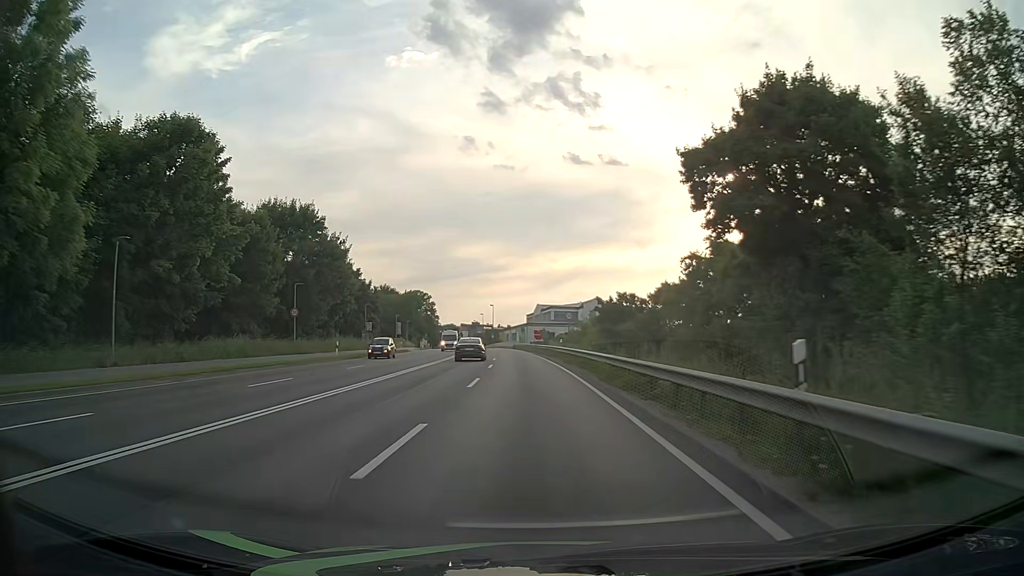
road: primary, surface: asphalt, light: Day
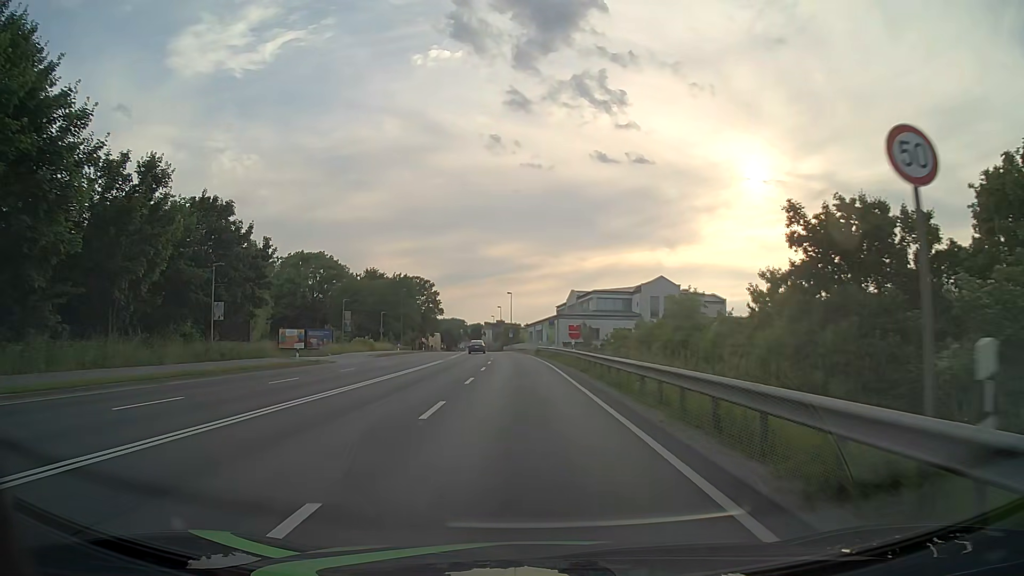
(-0.7, +41.1) m; -2°
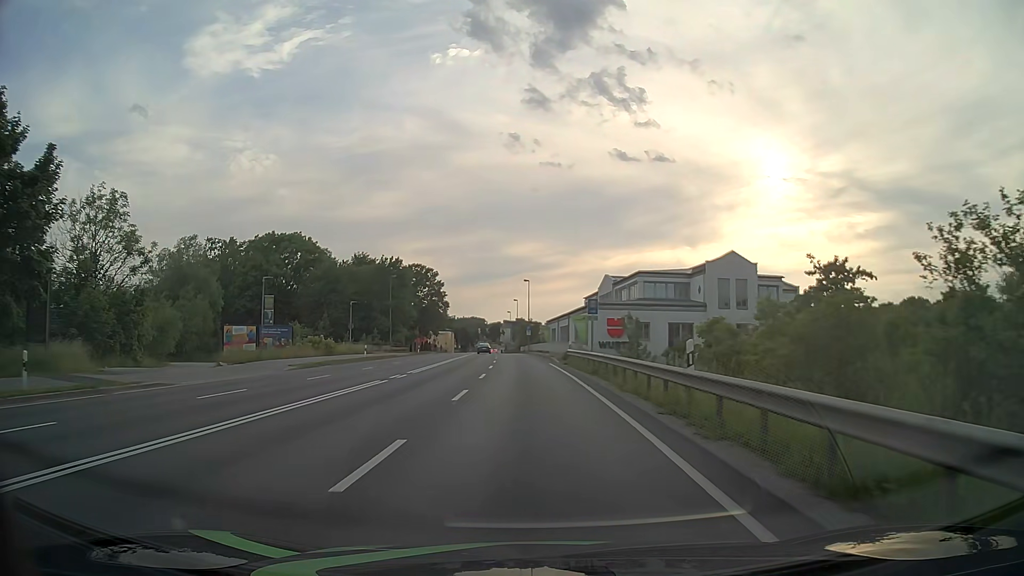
(-0.4, +23.5) m; -2°
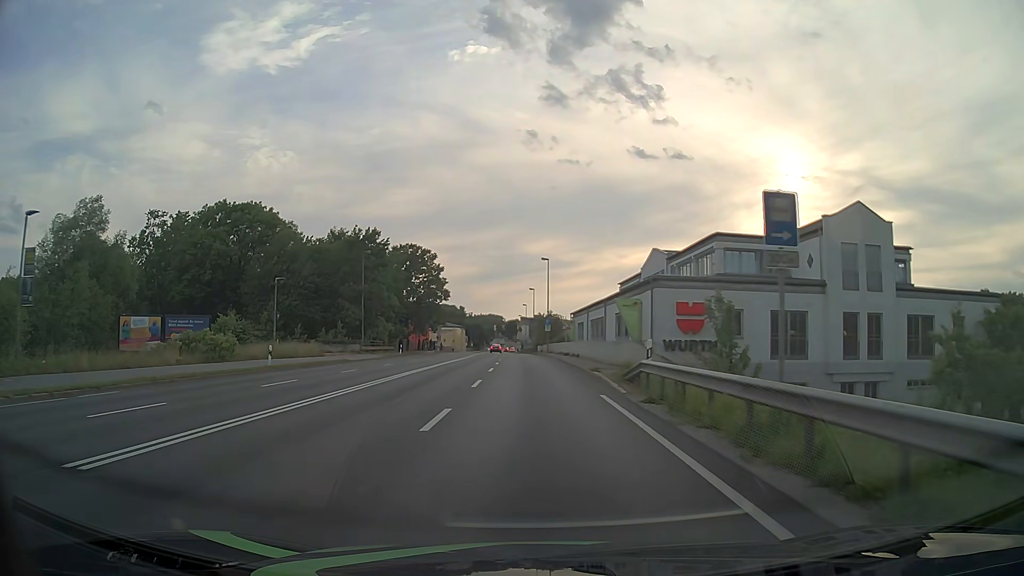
(-0.3, +23.2) m; -2°
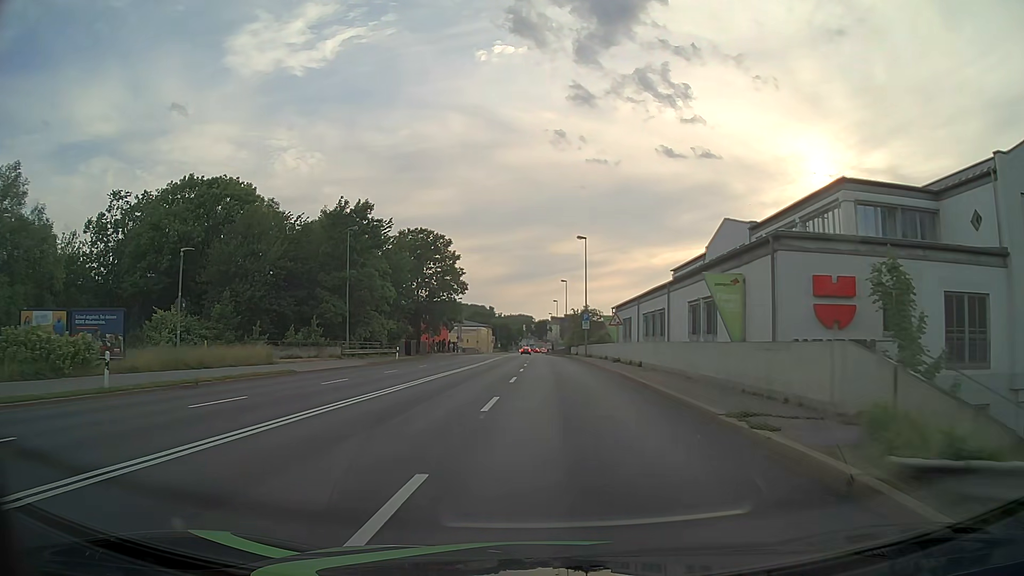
(-0.3, +15.4) m; -2°
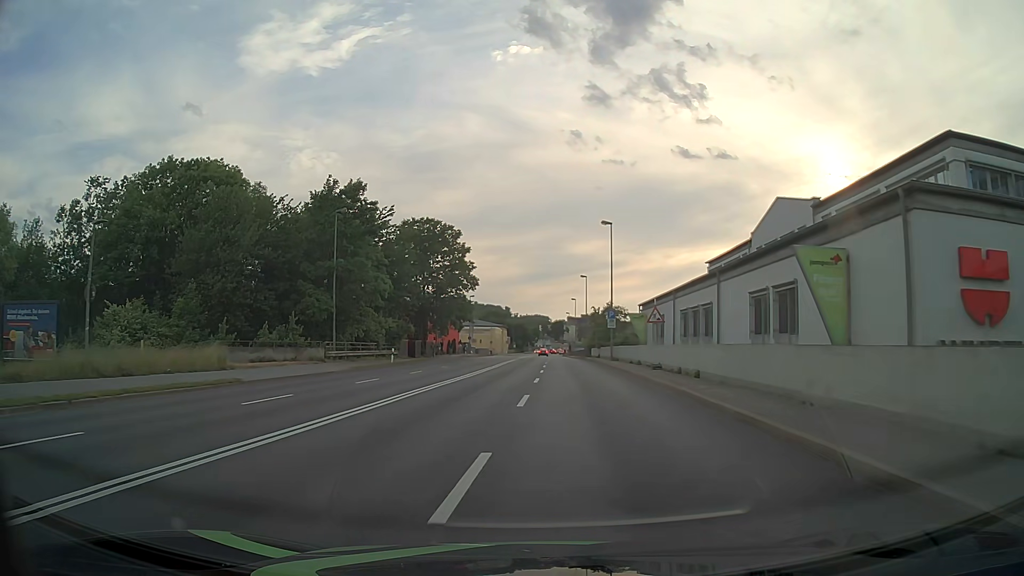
(-0.1, +7.6) m; -2°
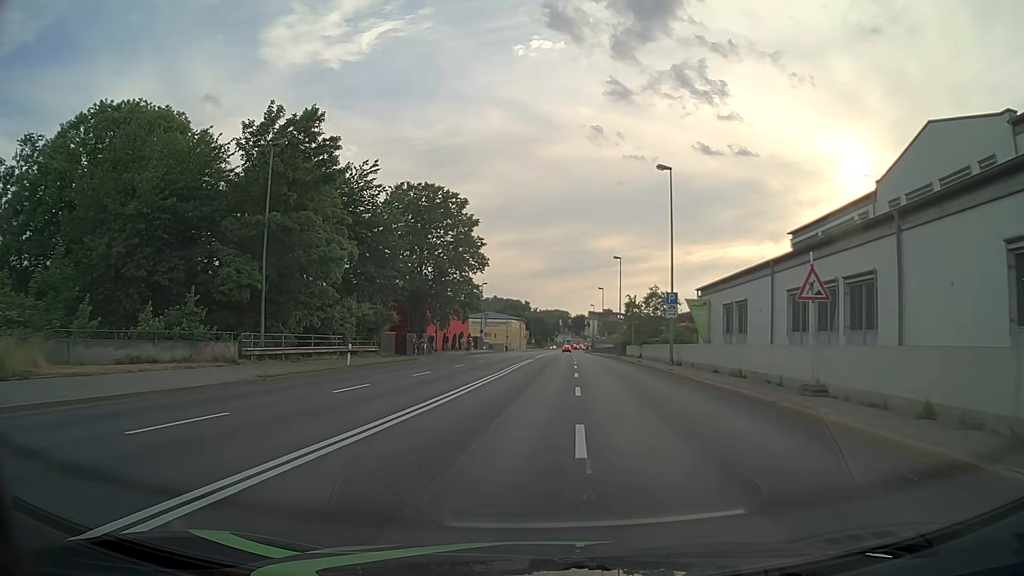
(-0.3, +15.3) m; -1°
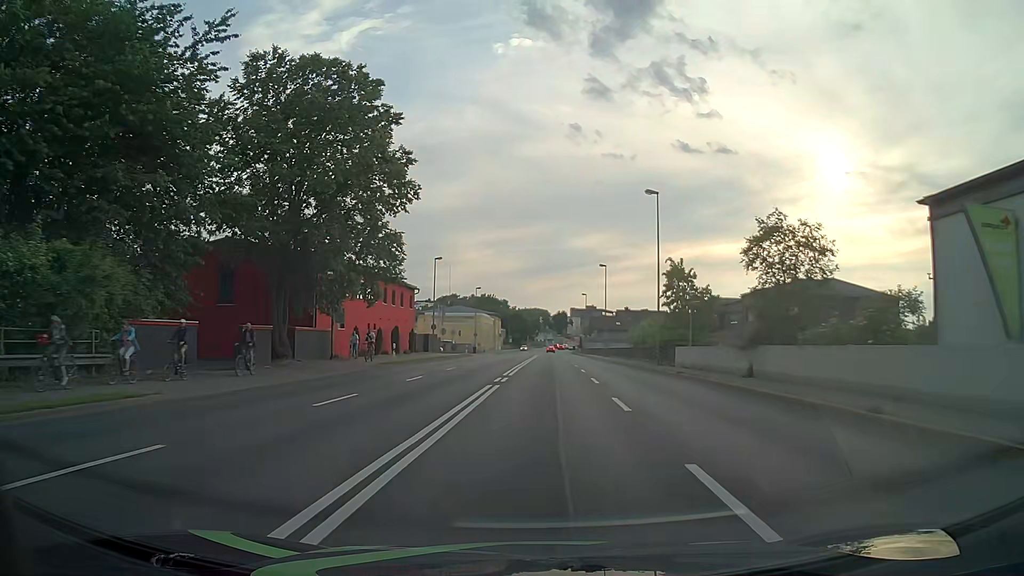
(+0.2, +30.8) m; +2°
(0, +10) (0, +20) (0, +30) (+1, +40) (+1, +50) (+1, +60) (+1, +70) (+1, +80) (+1, +90) (+1, +100) m
